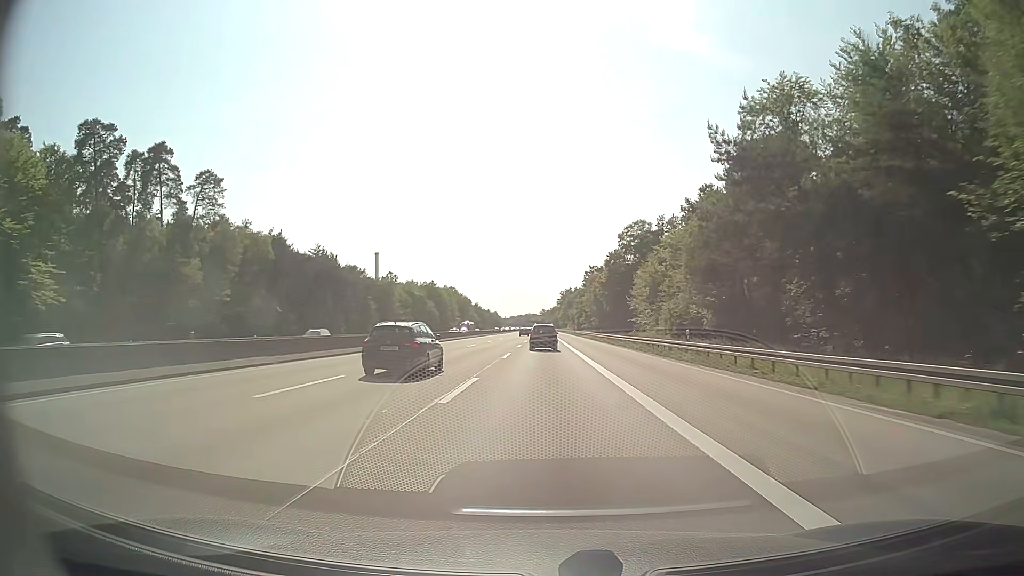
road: motorway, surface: asphalt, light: Day
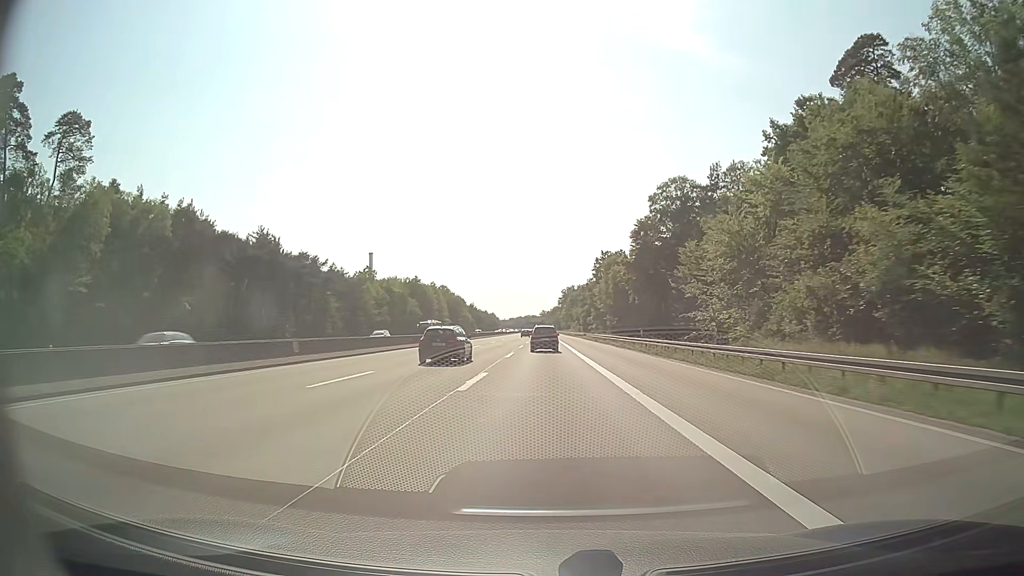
(0.0, +33.2) m; 0°
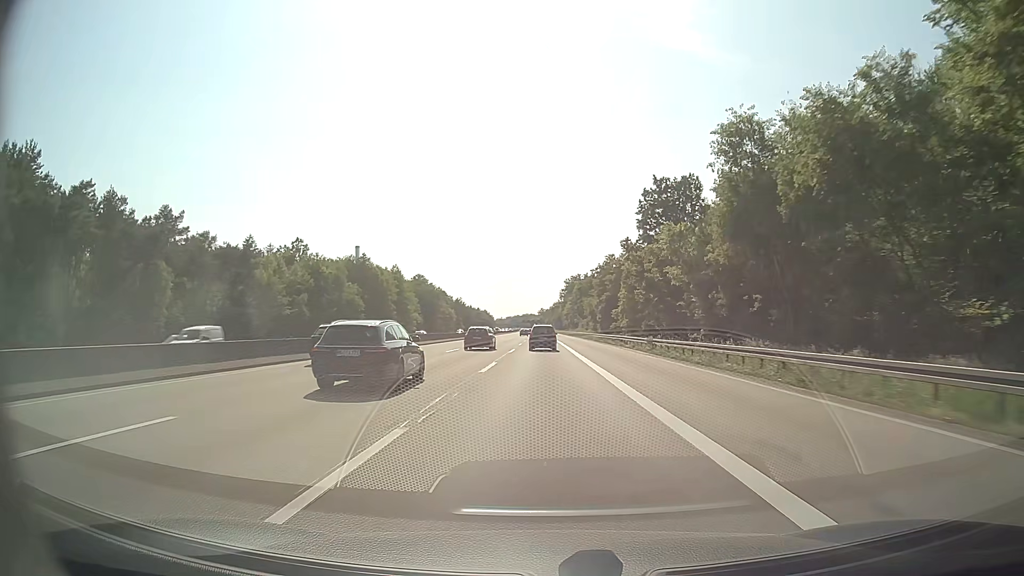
(0.0, +66.3) m; 0°
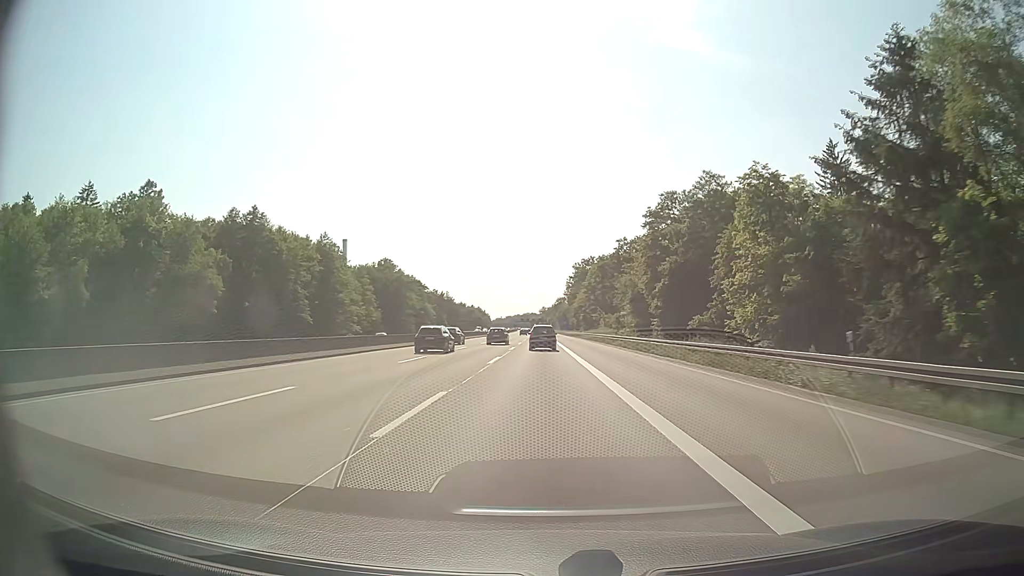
(+0.1, +66.4) m; 0°
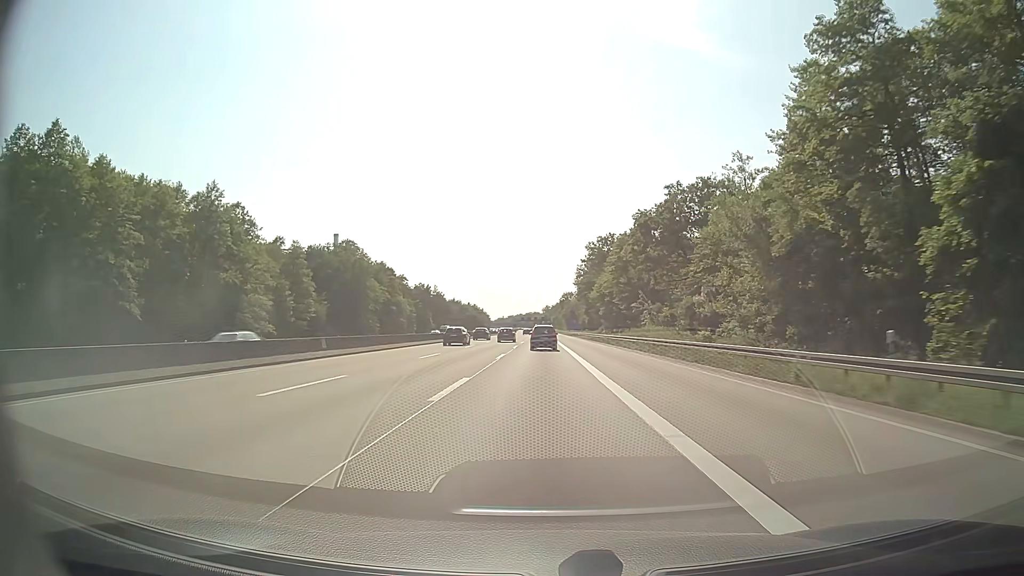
(-0.1, +49.9) m; 0°
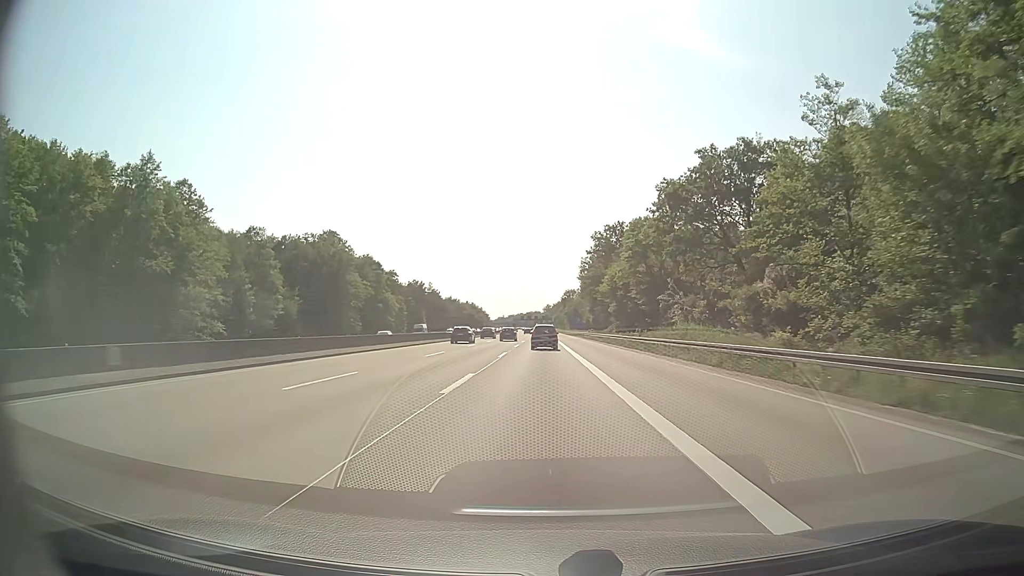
(0.0, +16.7) m; 0°
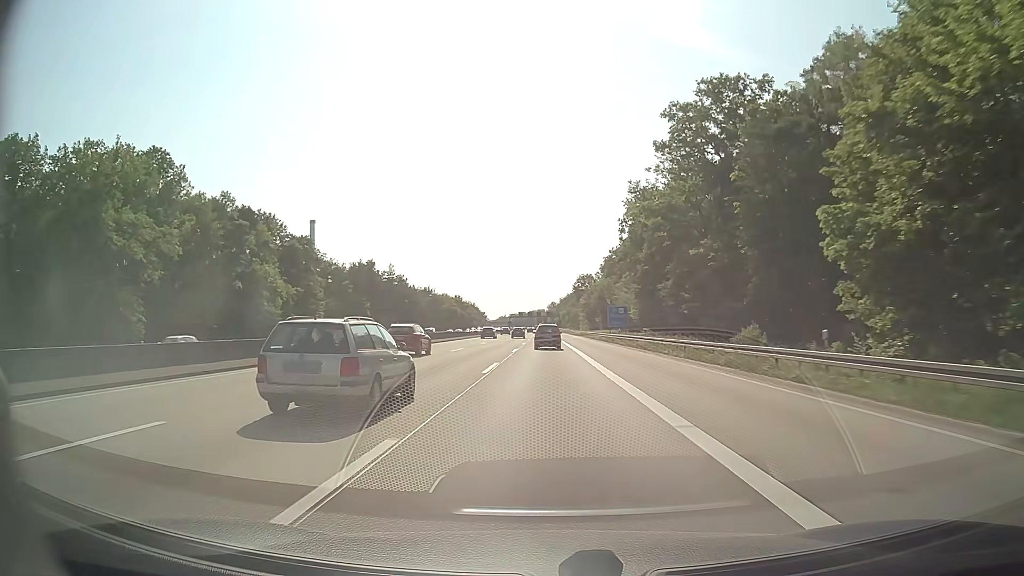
(-0.3, +83.8) m; 0°
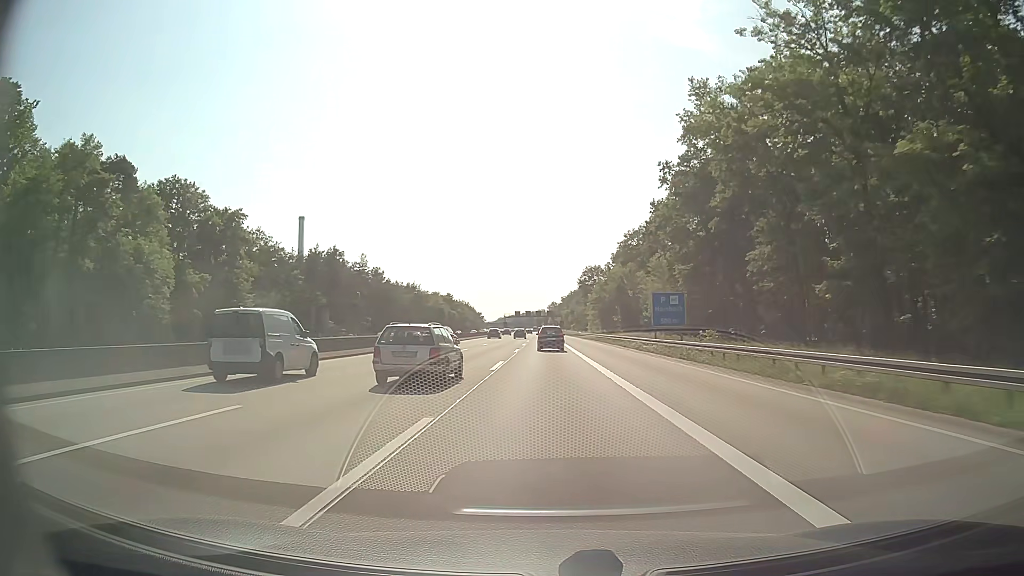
(-0.1, +33.7) m; 0°
(0, +10) (0, +20) (0, +30) (0, +40) (0, +50) (0, +60) (0, +70) (0, +80) (0, +90) (0, +100) m
